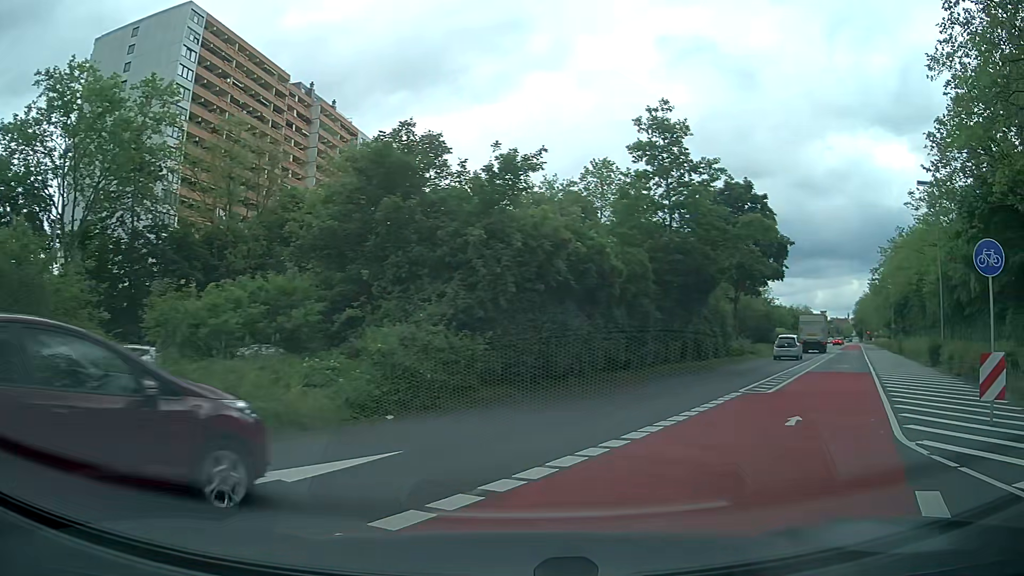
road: residential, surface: asphalt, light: Day
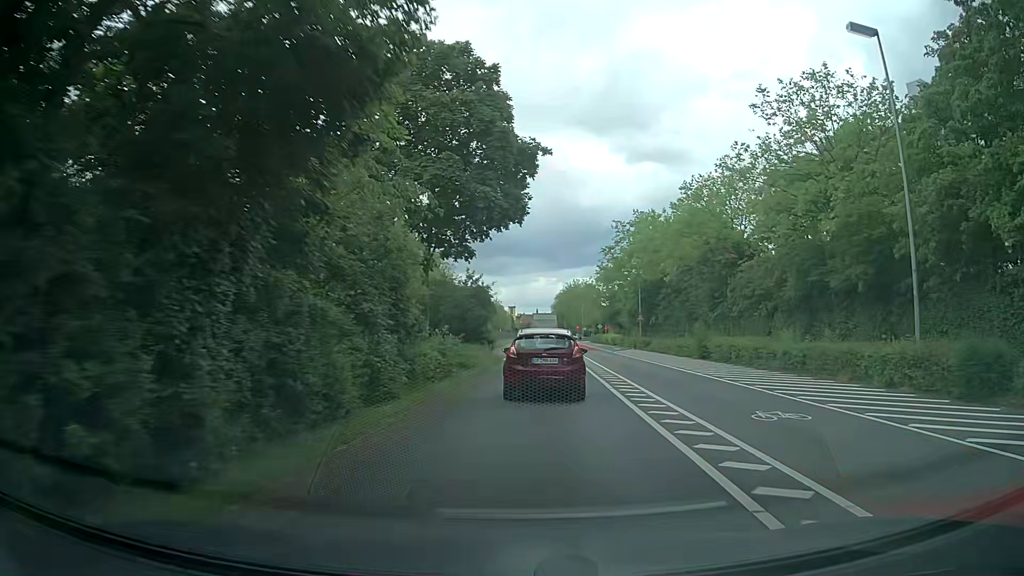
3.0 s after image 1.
(+5.8, +23.8) m; +26°
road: secondary
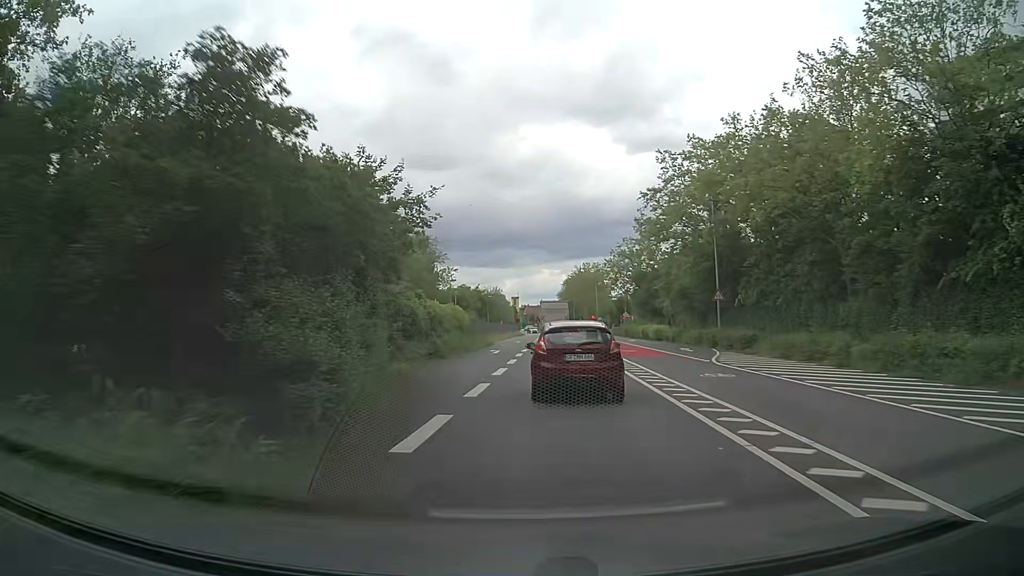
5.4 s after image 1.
(+0.3, +29.2) m; -1°
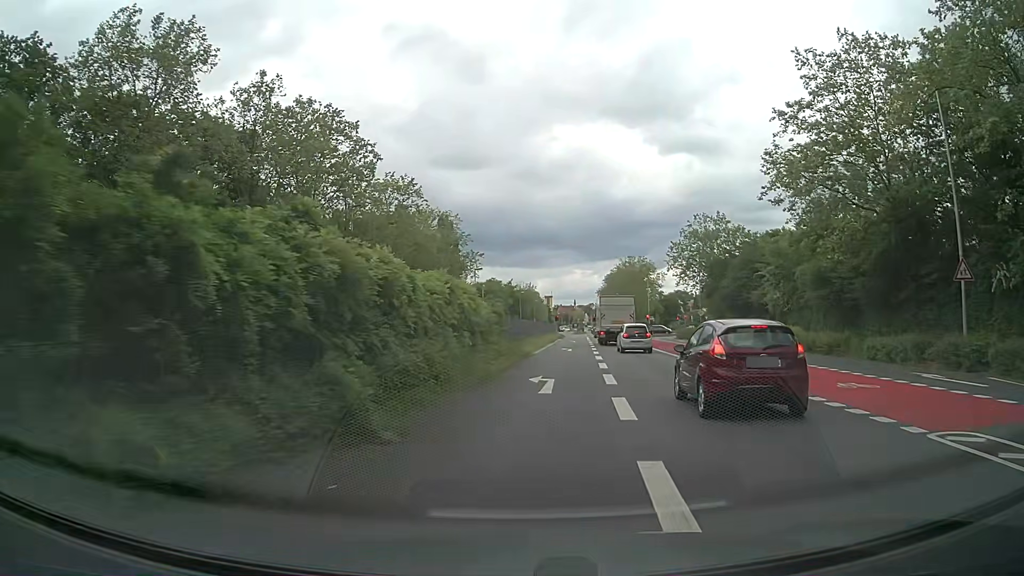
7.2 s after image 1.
(-1.2, +21.9) m; -3°
(0, +10) (+1, +20) (+2, +30) (+3, +40) (+3, +50) (+4, +60) (+5, +70) (+6, +80) (+7, +90) (+8, +100) m
